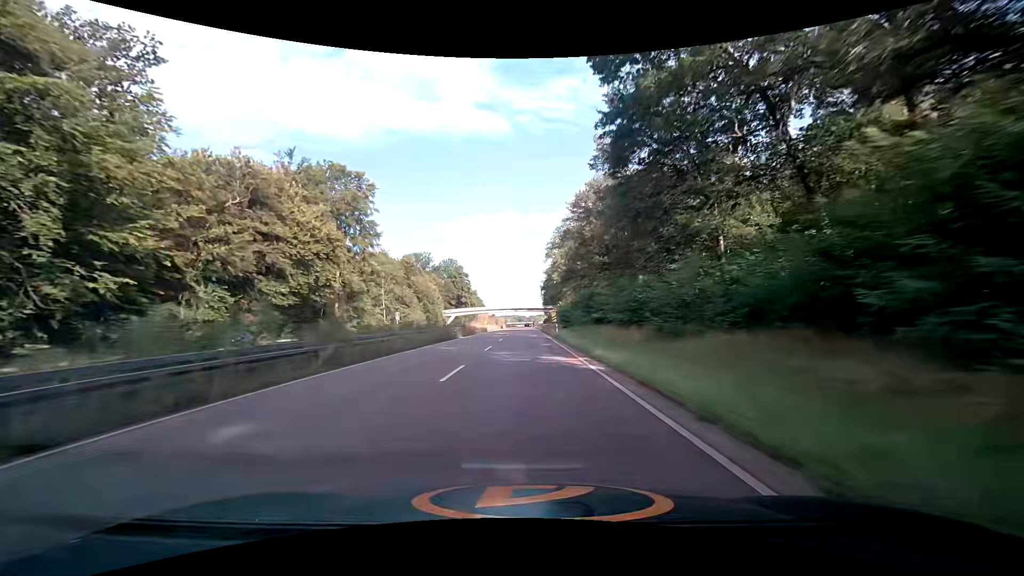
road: trunk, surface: asphalt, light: Day
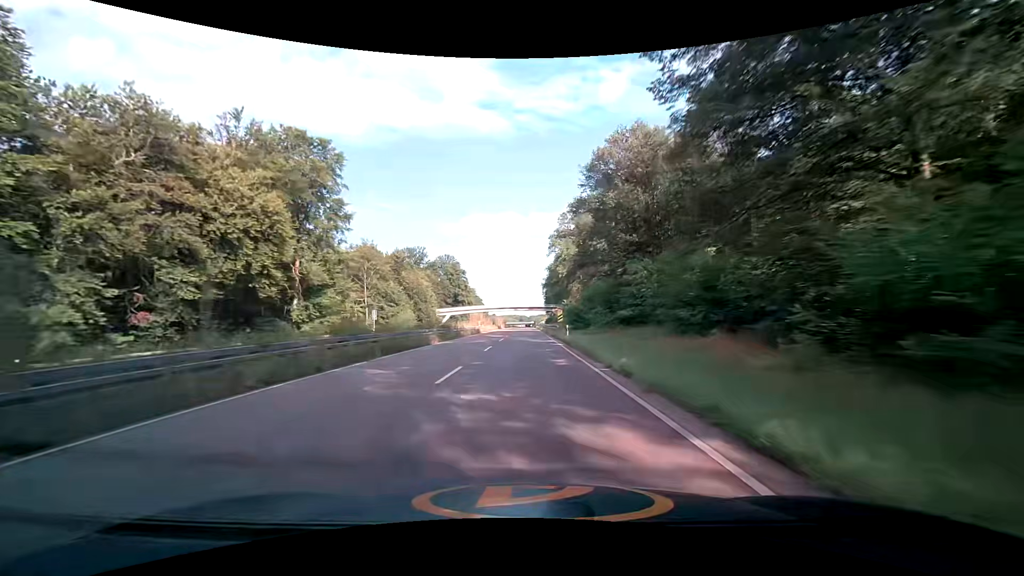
(0.0, +12.4) m; 0°
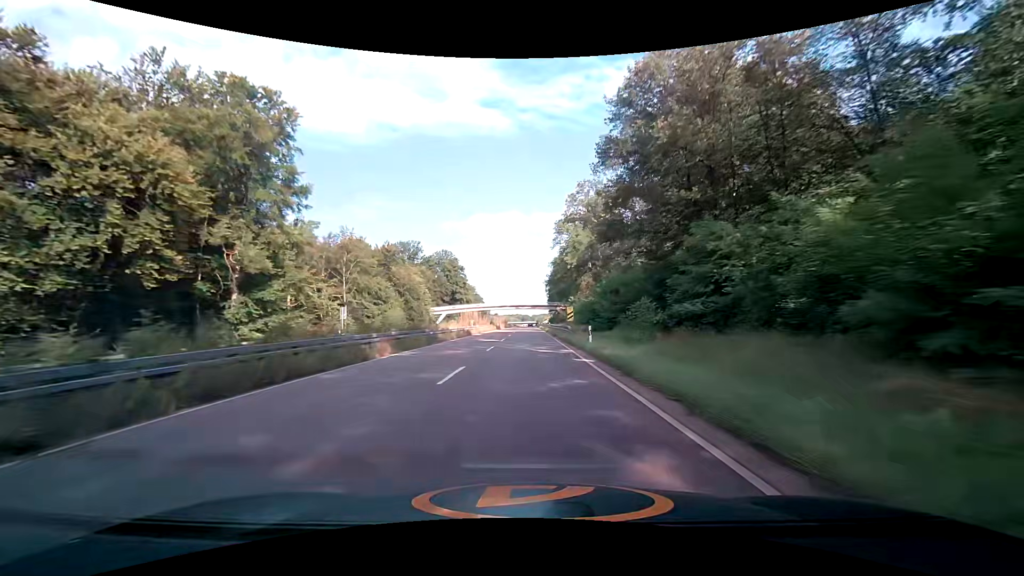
(-0.1, +12.2) m; -1°
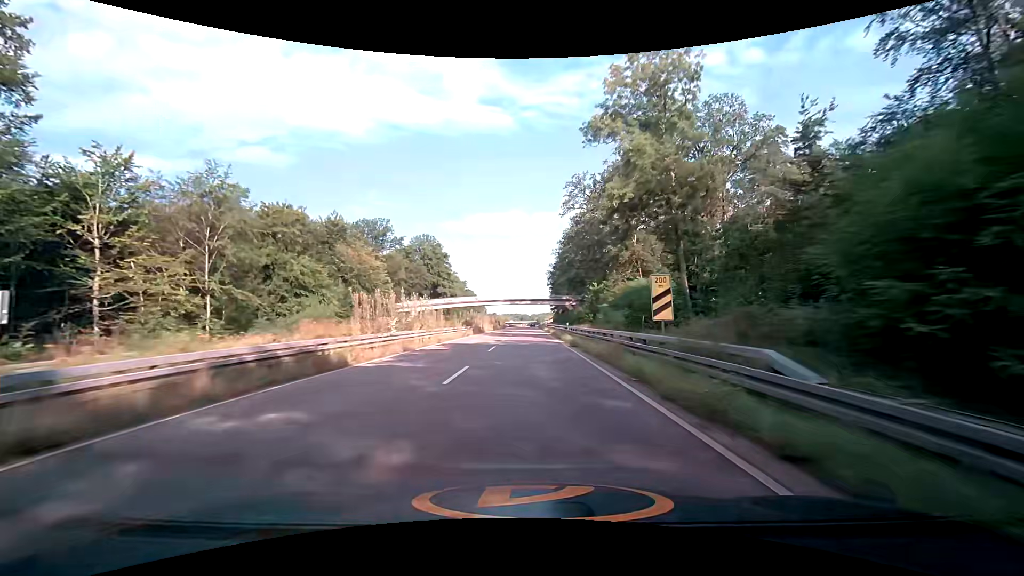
(+0.3, +35.7) m; 0°
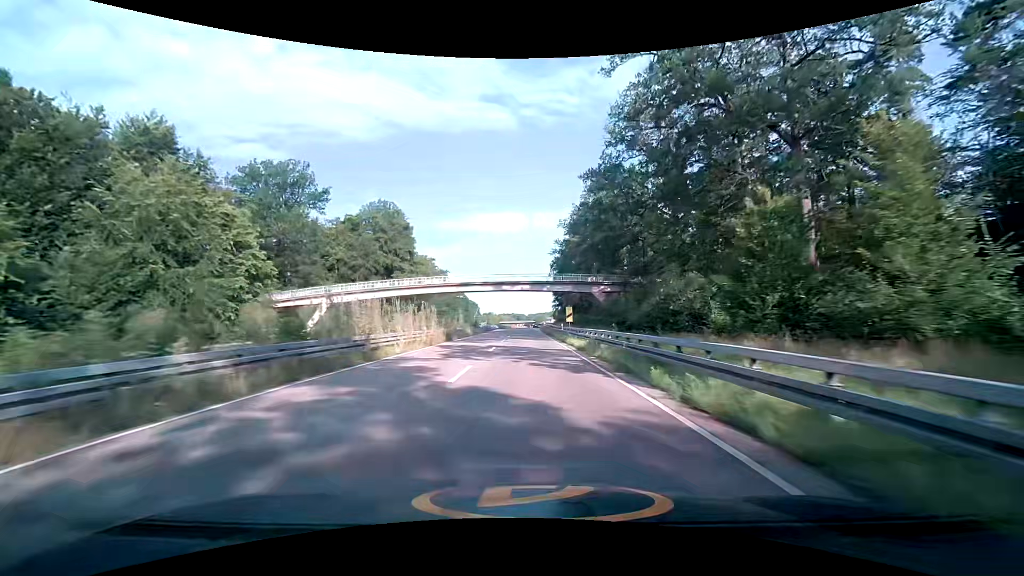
(+0.1, +47.4) m; +1°
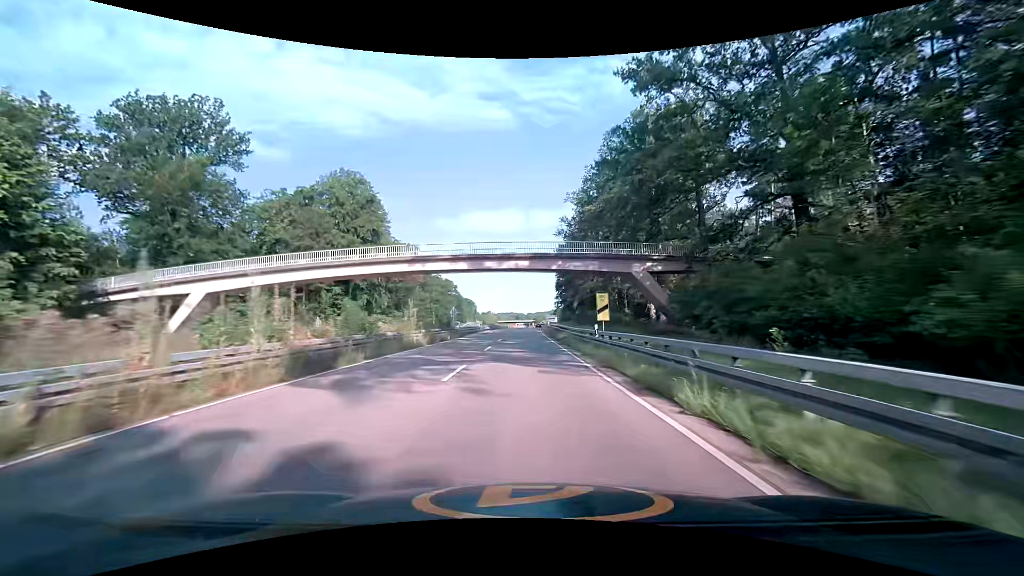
(0.0, +23.8) m; 0°
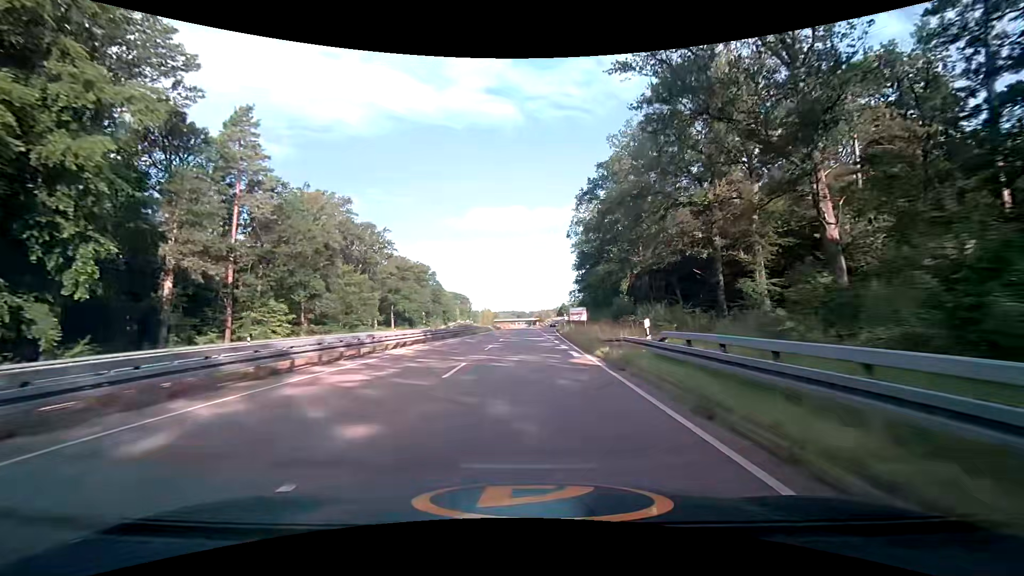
(-0.2, +59.1) m; 0°
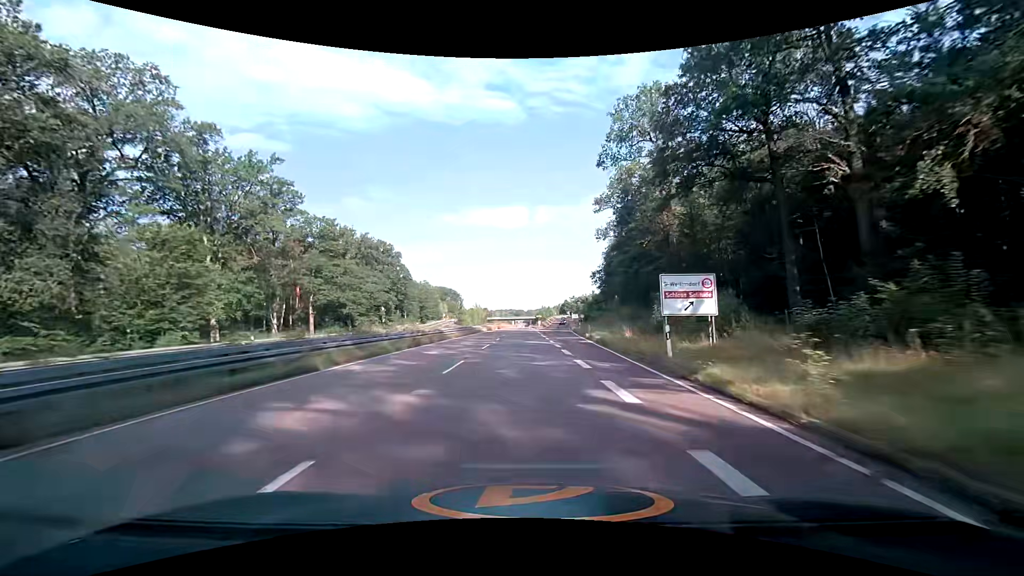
(0.0, +46.9) m; 0°
(0, +10) (0, +20) (0, +30) (0, +40) (0, +50) (0, +60) (0, +70) (0, +80) (0, +90) (-1, +100) m
